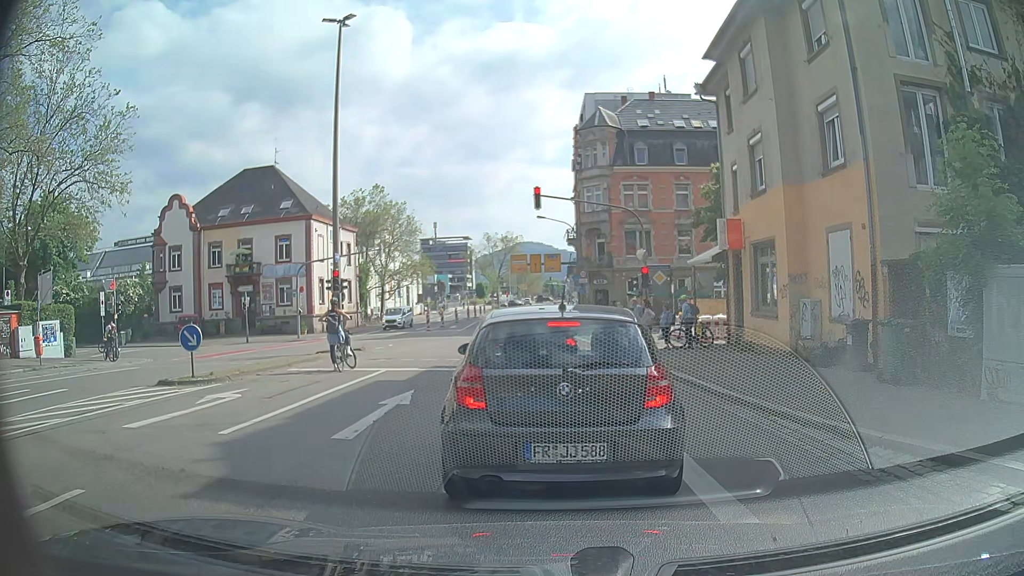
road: secondary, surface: asphalt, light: Day
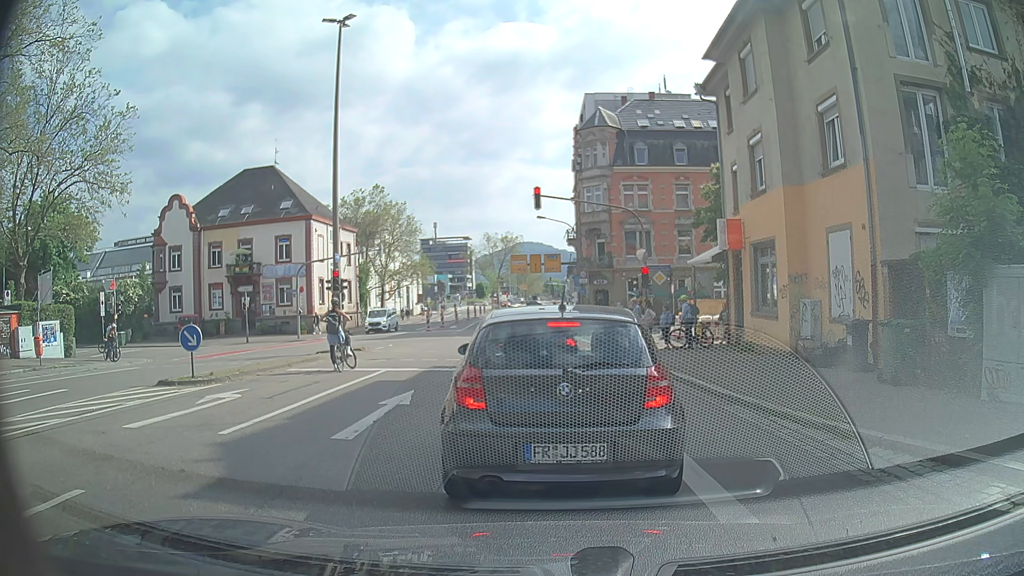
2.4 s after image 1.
(0.0, +0.1) m; 0°
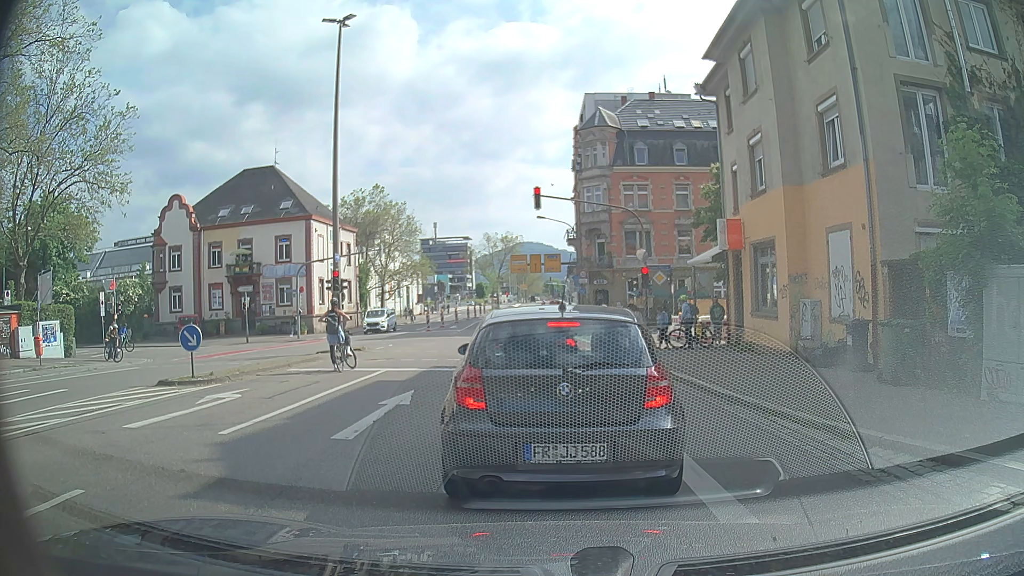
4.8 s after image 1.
(0.0, 0.0) m; 0°
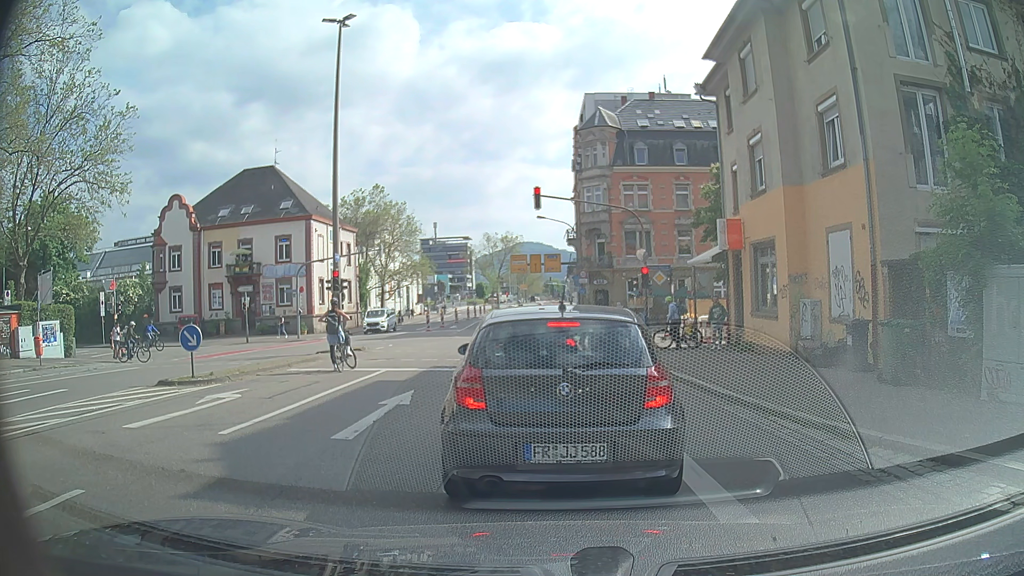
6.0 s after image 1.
(0.0, 0.0) m; 0°
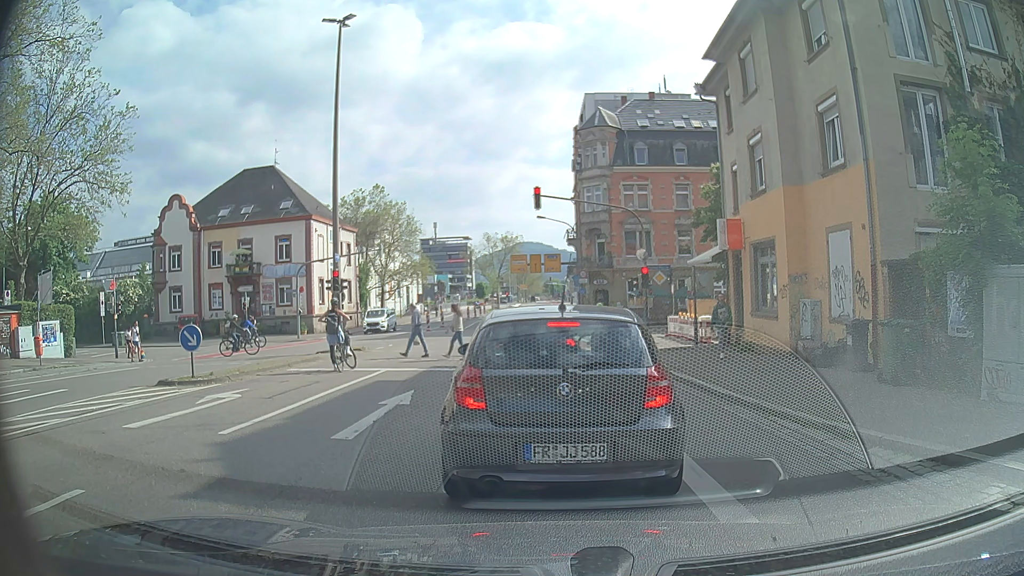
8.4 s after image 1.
(0.0, 0.0) m; 0°
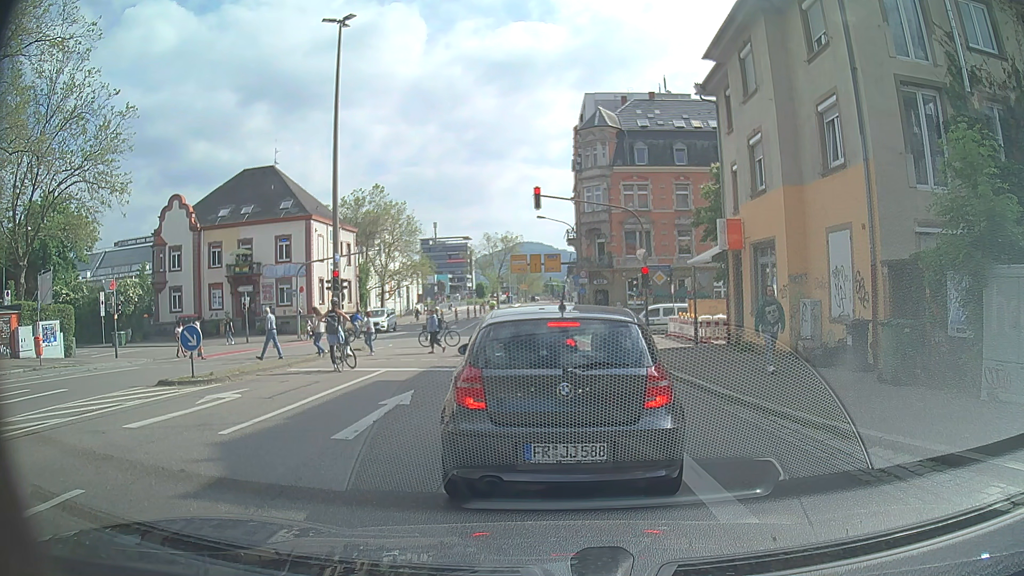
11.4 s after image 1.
(0.0, 0.0) m; 0°
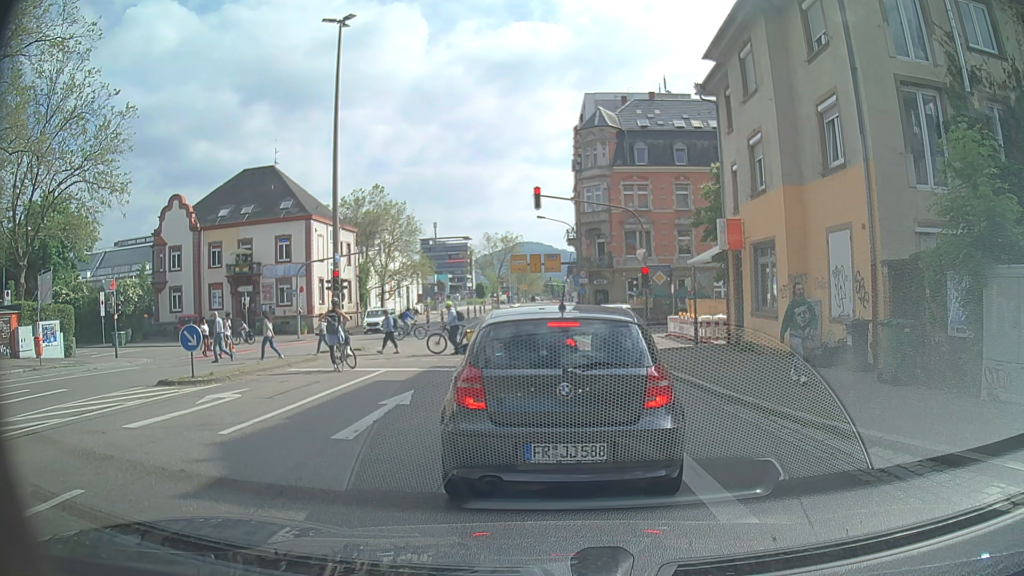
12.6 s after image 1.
(0.0, 0.0) m; 0°
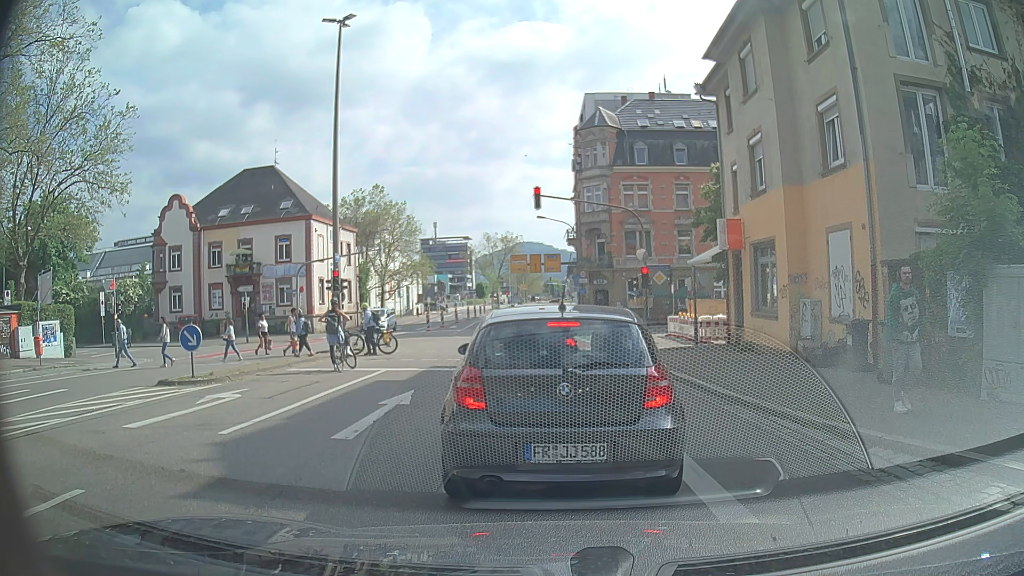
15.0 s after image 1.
(0.0, 0.0) m; 0°
(0, +10) (+1, +20) (+1, +30) (+1, +40) (+1, +50) (+1, +60) (+2, +70) (+2, +80) (+3, +90) (+4, +100) m
